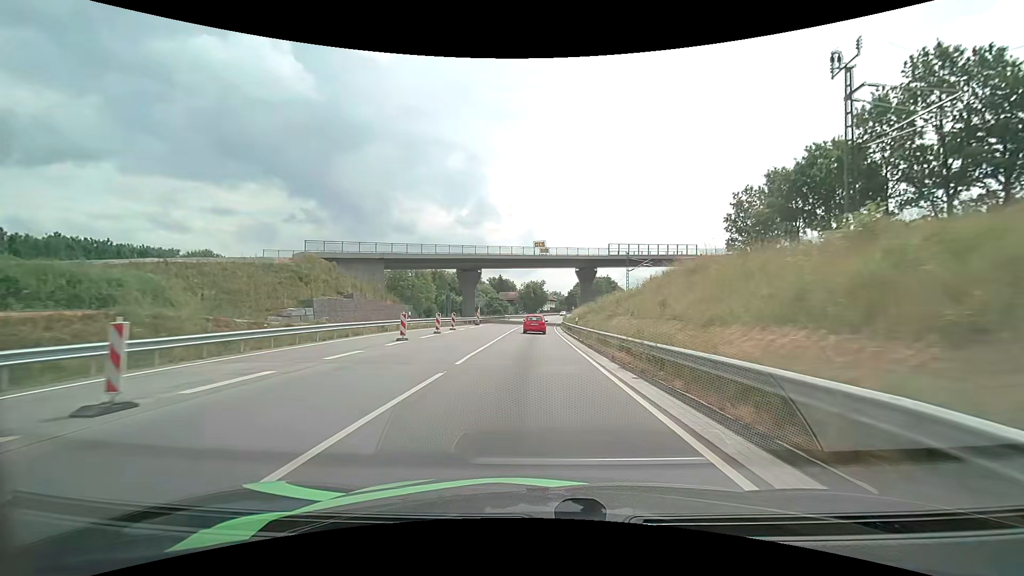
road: primary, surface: asphalt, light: Day
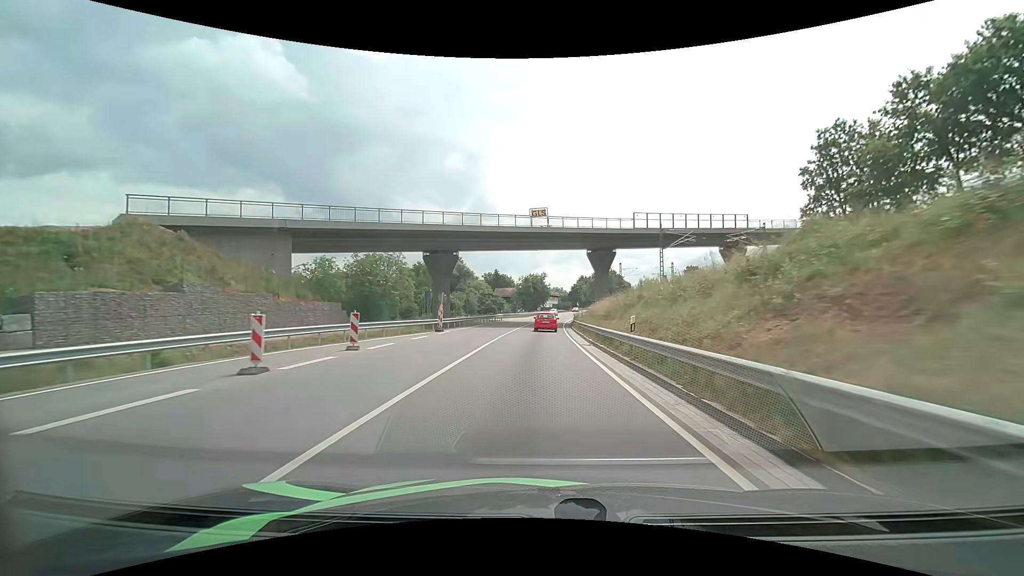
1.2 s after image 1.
(0.0, +21.1) m; 0°
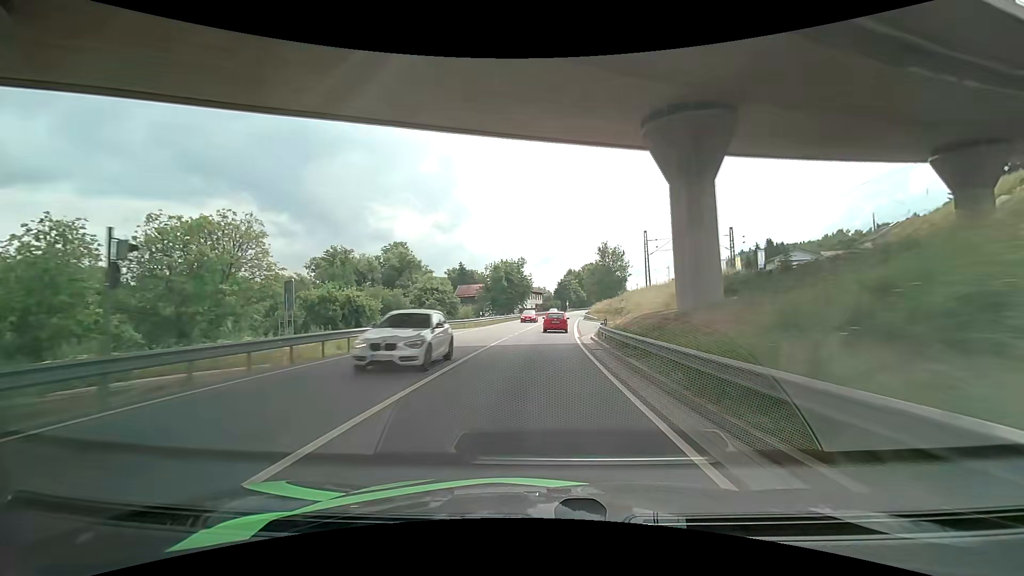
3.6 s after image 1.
(+0.6, +44.3) m; +2°
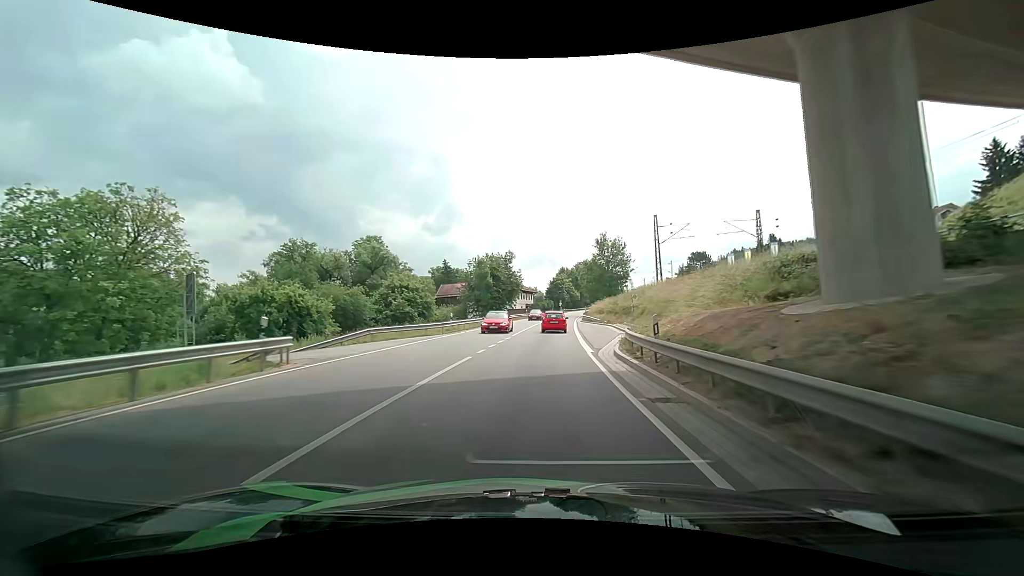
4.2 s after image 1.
(+0.1, +11.4) m; +1°
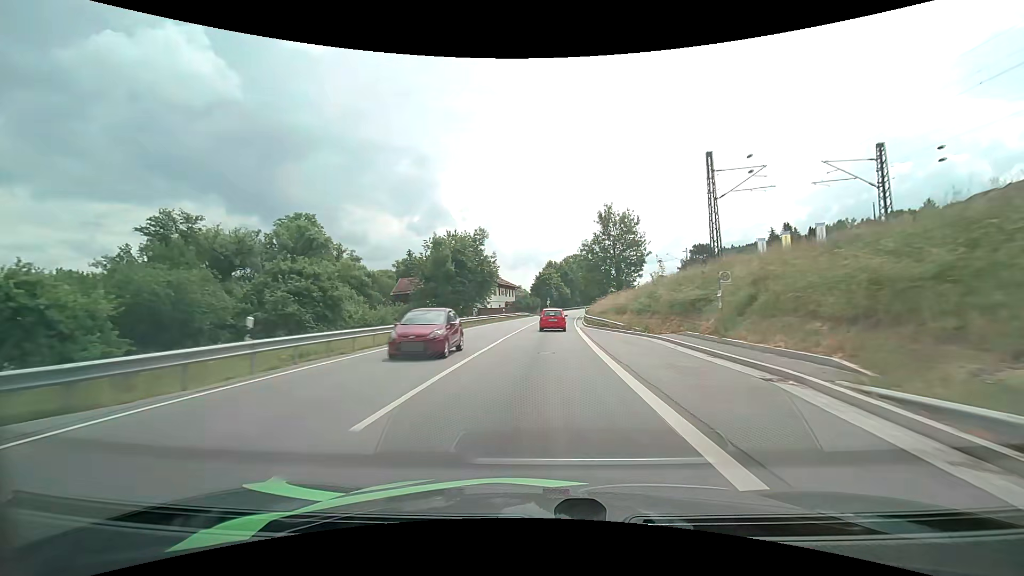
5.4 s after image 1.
(+0.1, +22.9) m; +2°
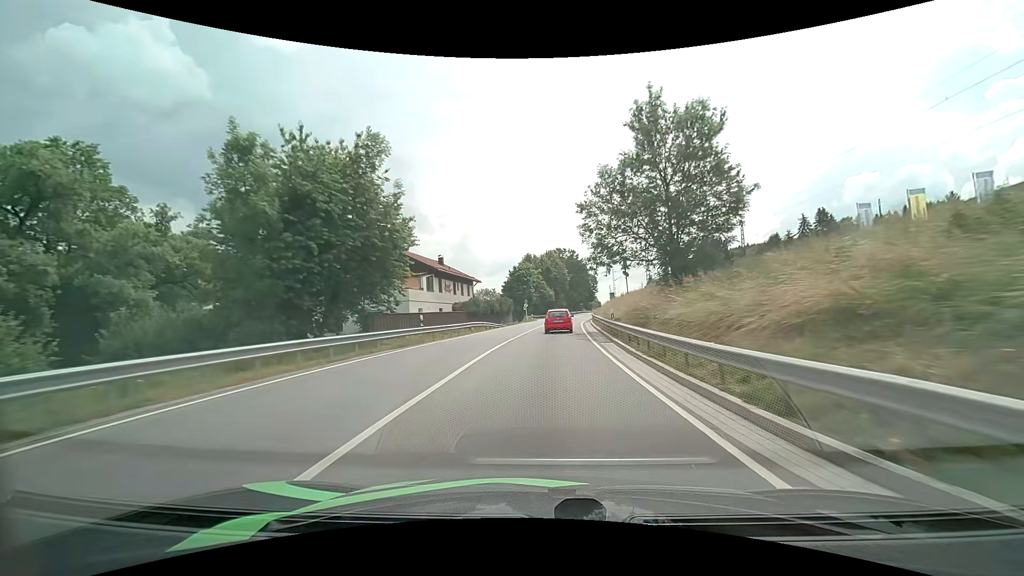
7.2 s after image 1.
(+0.7, +33.8) m; +3°
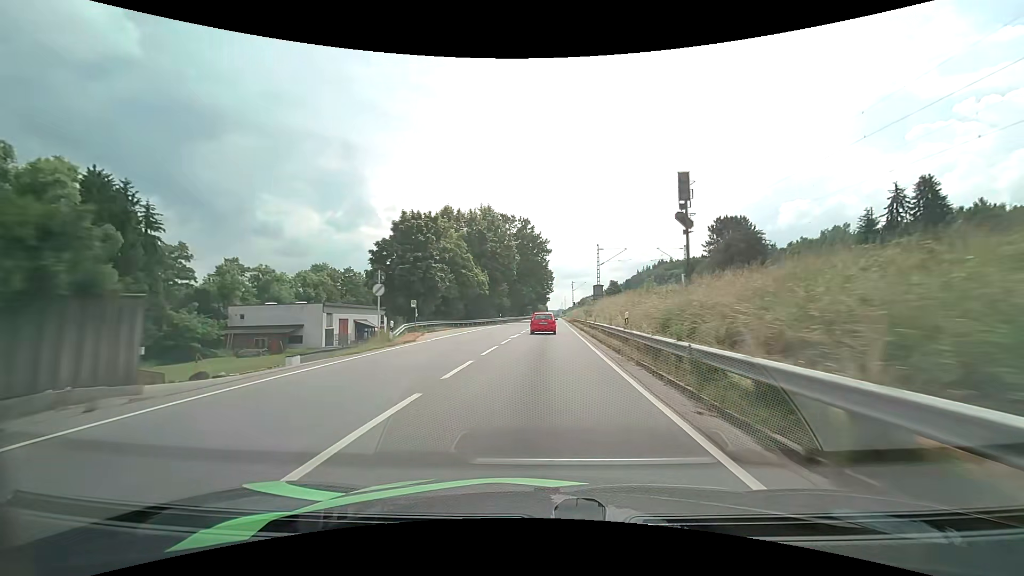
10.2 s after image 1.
(+2.7, +53.9) m; +6°
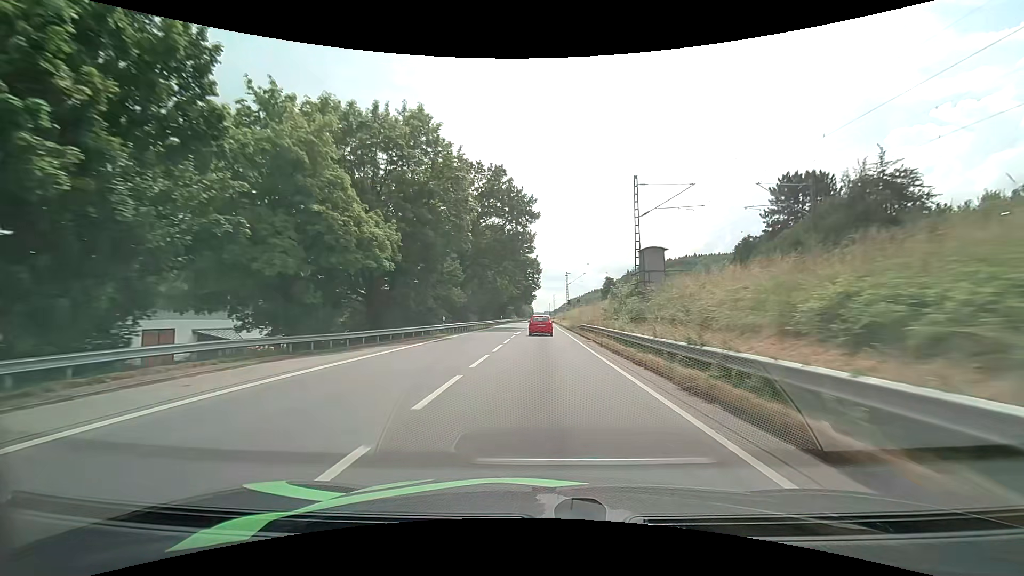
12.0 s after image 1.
(+0.5, +33.1) m; +2°
(0, +10) (0, +20) (0, +30) (0, +40) (0, +50) (+1, +60) (+1, +70) (+1, +80) (+1, +90) (0, +100) m
